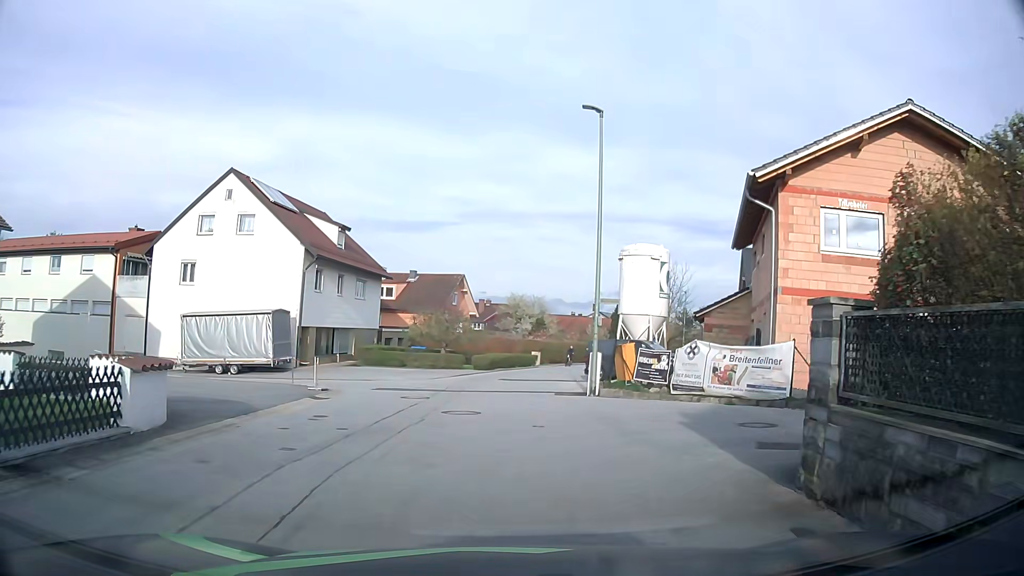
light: Day
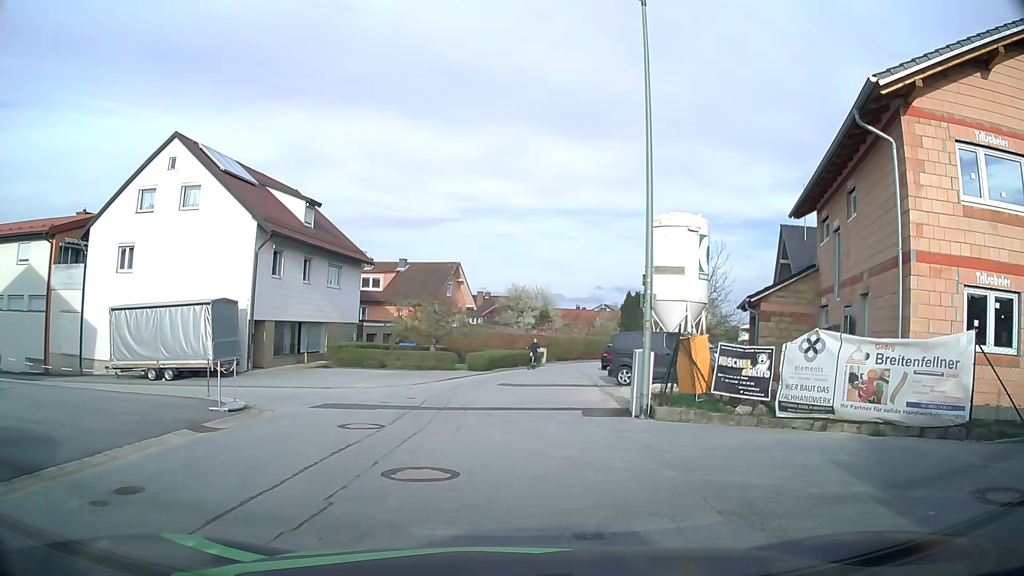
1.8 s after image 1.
(+0.1, +6.7) m; +1°
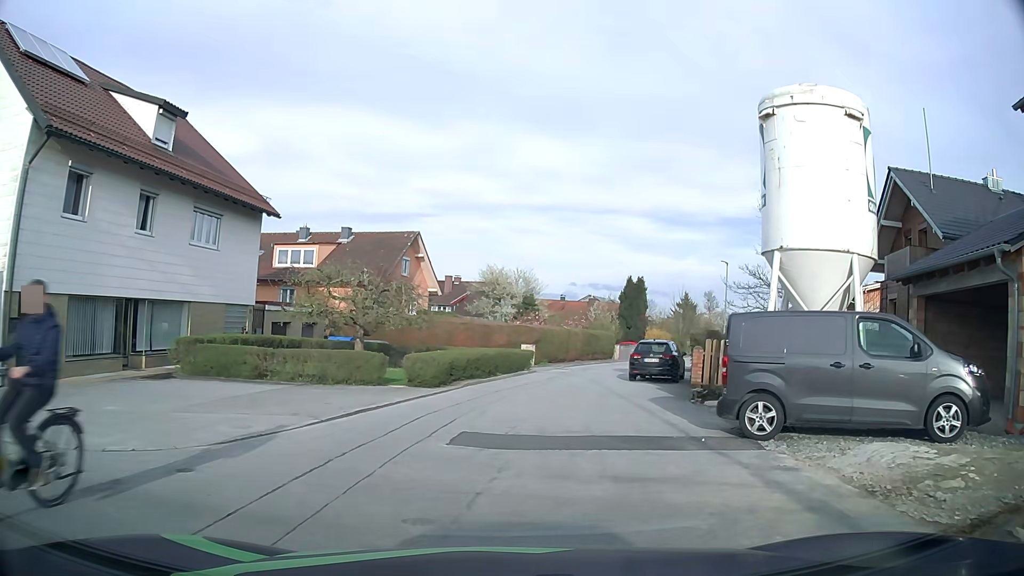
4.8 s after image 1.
(+0.1, +14.7) m; +3°
(0, +10) (+1, +20) (+3, +30) (+6, +39) (+10, +48) (+14, +57) (+19, +67) (+23, +76) (+27, +85) (+32, +93) m
